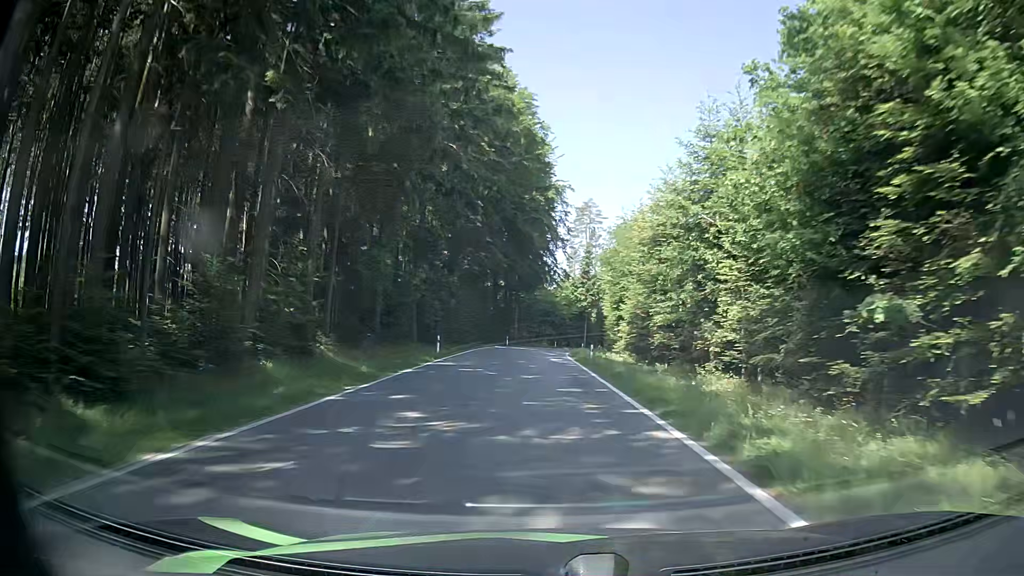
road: tertiary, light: Day
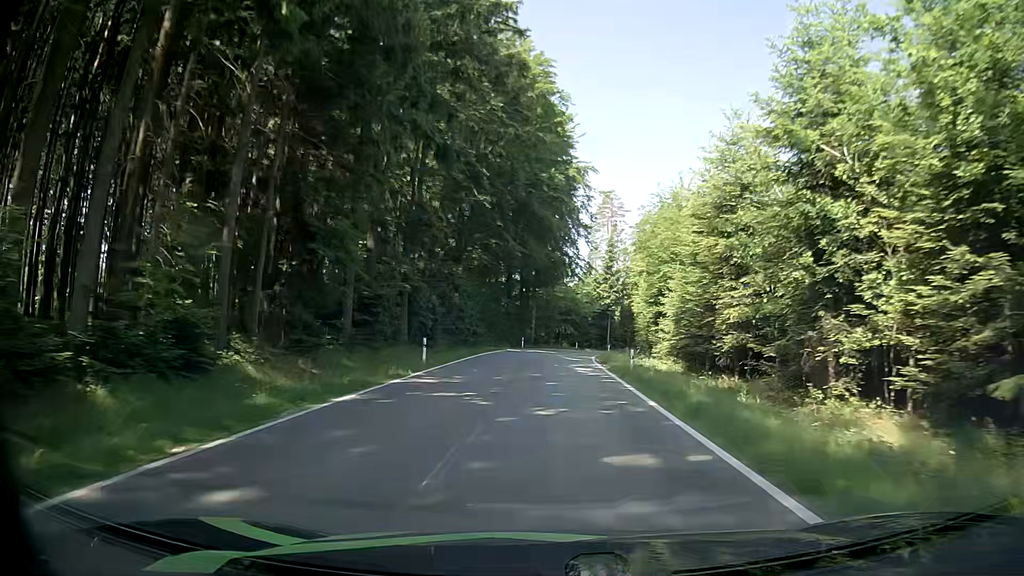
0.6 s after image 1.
(-0.3, +8.0) m; -4°
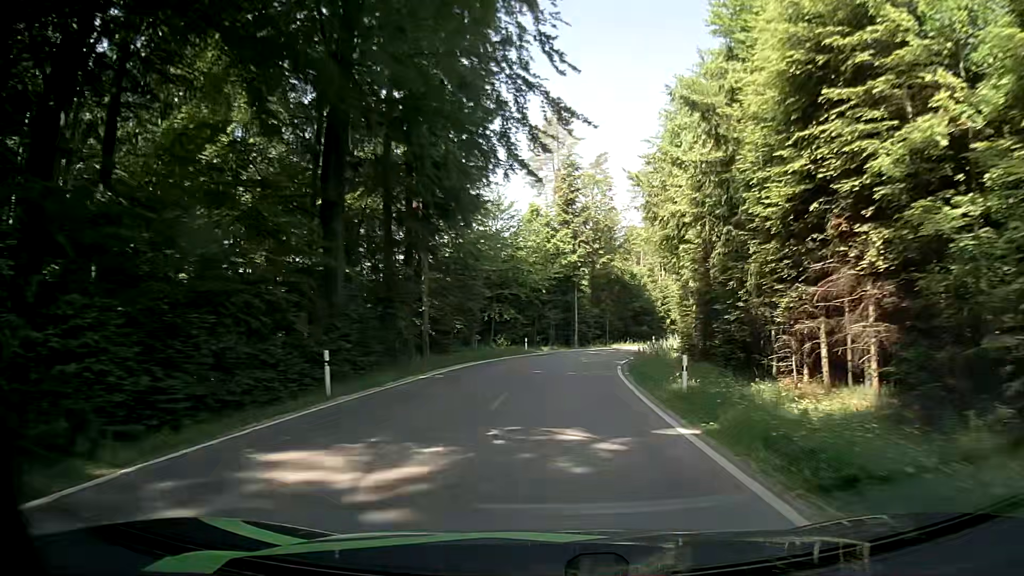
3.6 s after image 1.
(+1.3, +42.2) m; +5°
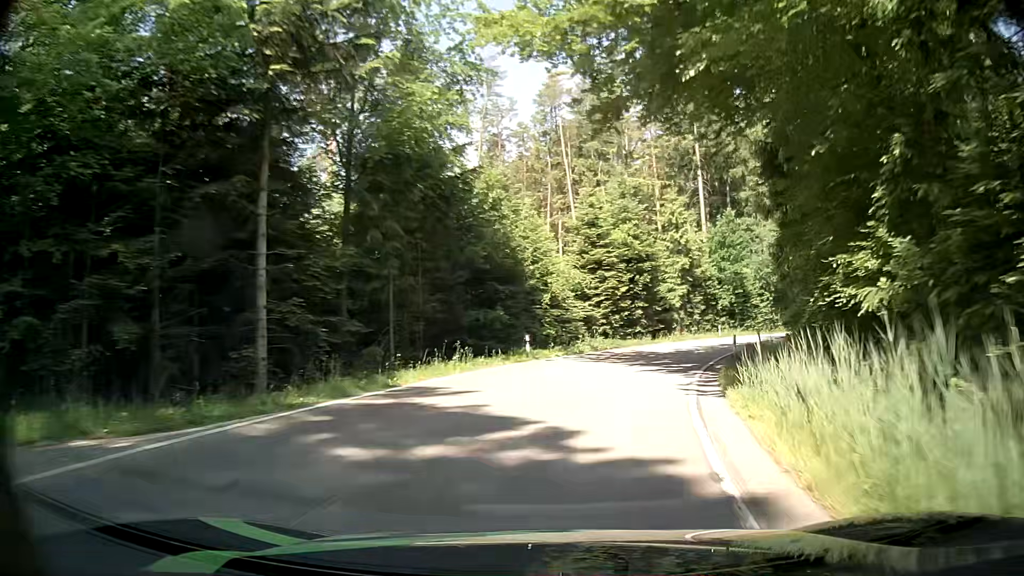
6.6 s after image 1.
(+4.5, +42.1) m; +14°
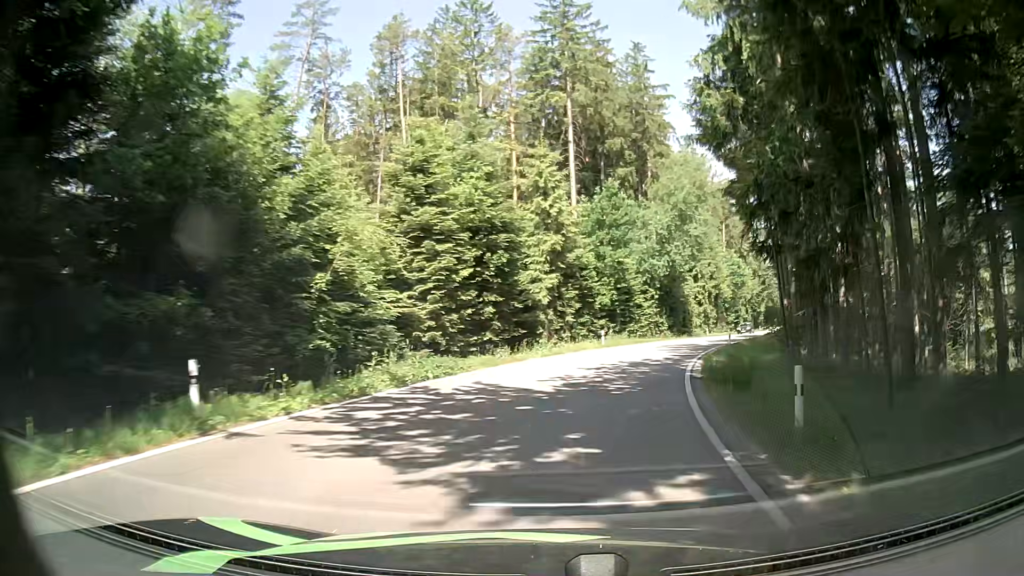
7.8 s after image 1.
(+1.8, +15.2) m; +13°
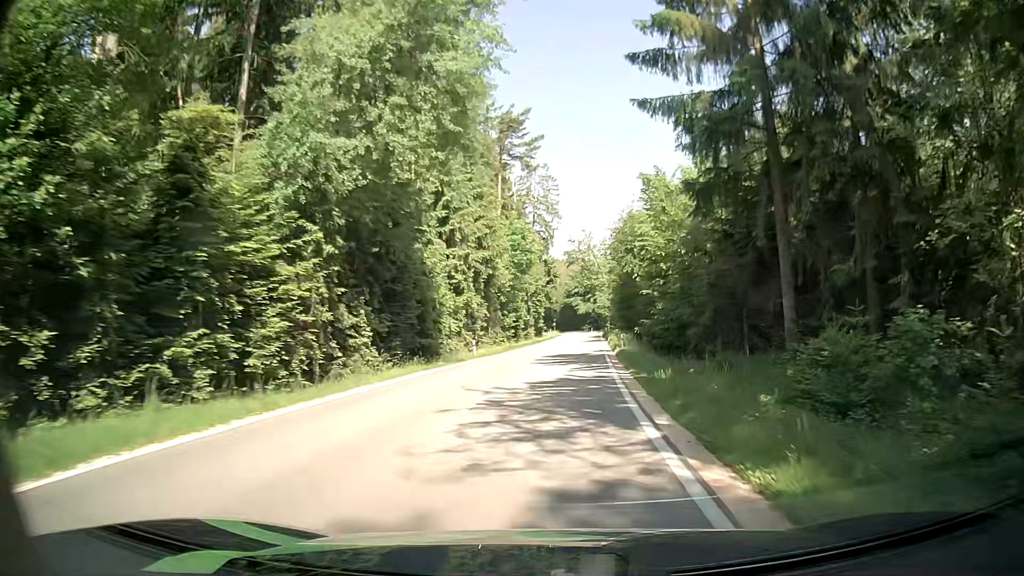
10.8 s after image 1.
(+8.6, +39.0) m; +20°
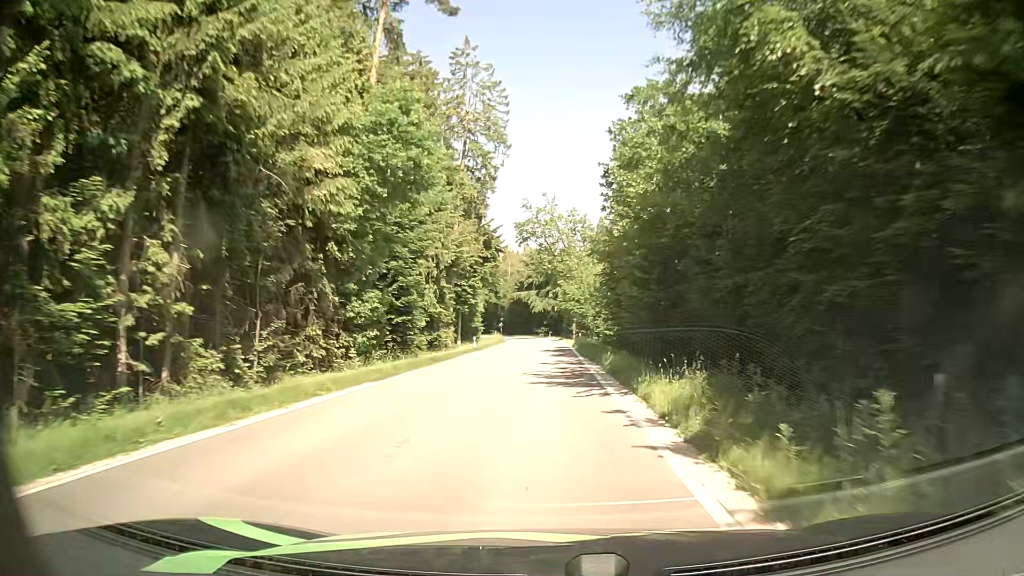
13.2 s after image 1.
(+2.3, +38.2) m; +4°
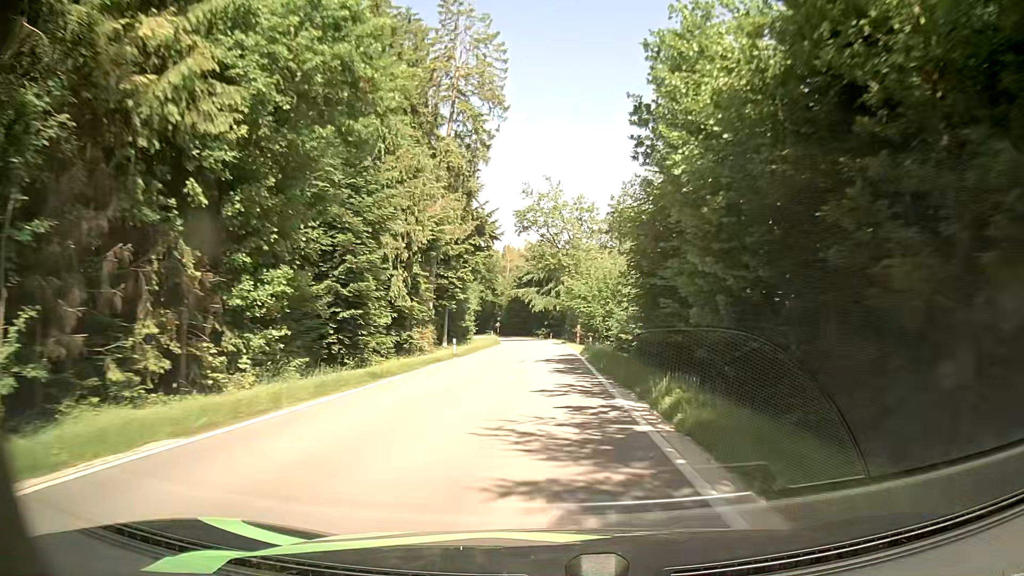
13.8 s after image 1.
(0.0, +10.3) m; 0°
(0, +10) (0, +20) (0, +30) (0, +40) (0, +50) (0, +60) (0, +70) (-1, +80) (-2, +90) (-4, +100) m
